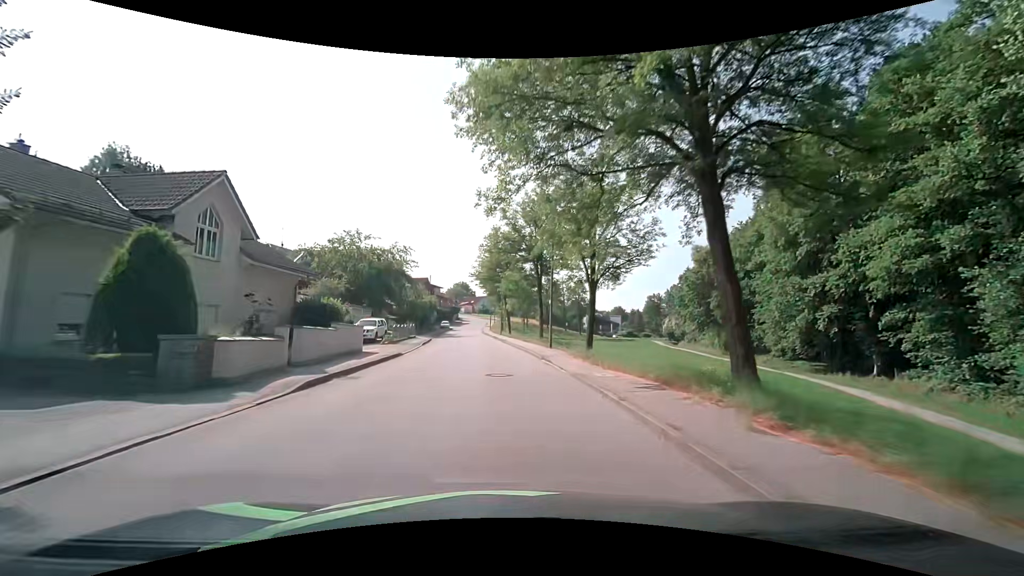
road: unclassified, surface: asphalt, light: Day
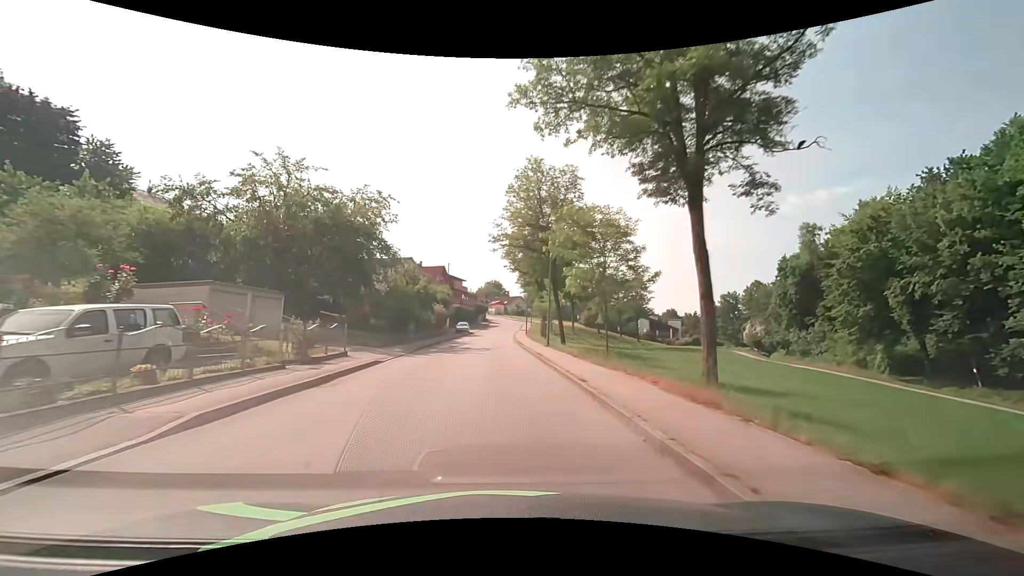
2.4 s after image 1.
(-0.8, +29.2) m; -4°
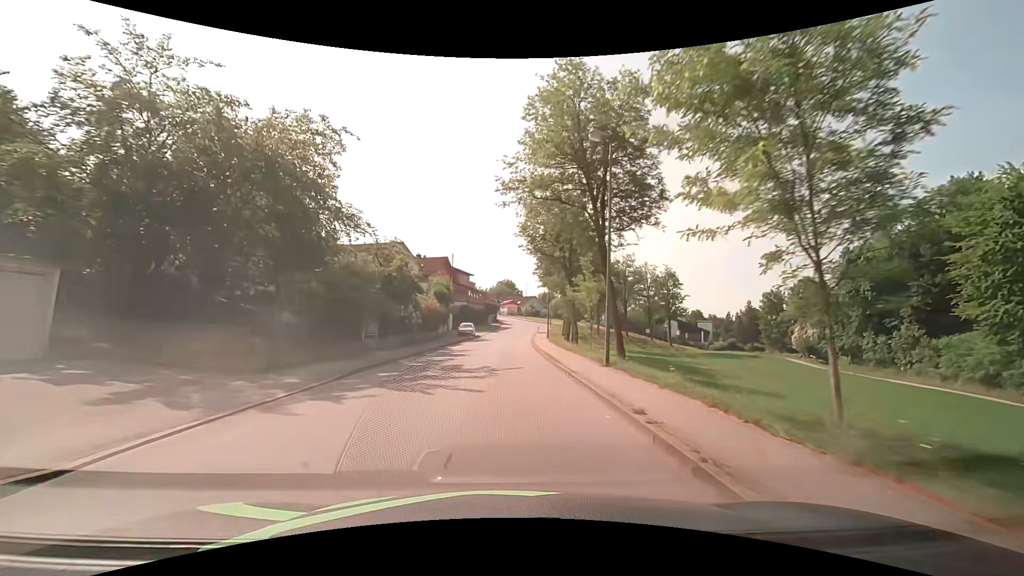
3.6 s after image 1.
(-0.2, +14.5) m; -2°
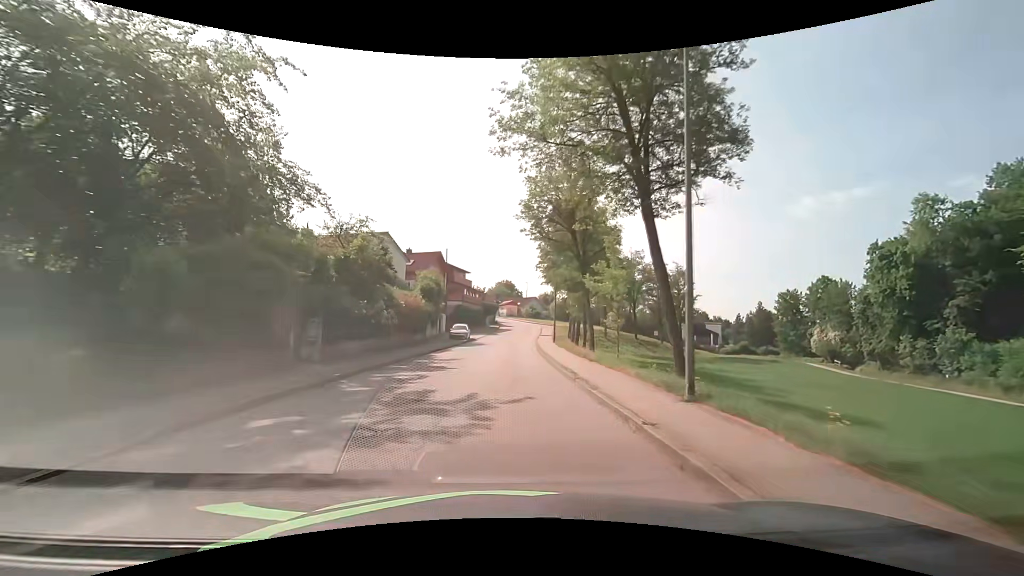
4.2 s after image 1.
(0.0, +7.2) m; 0°
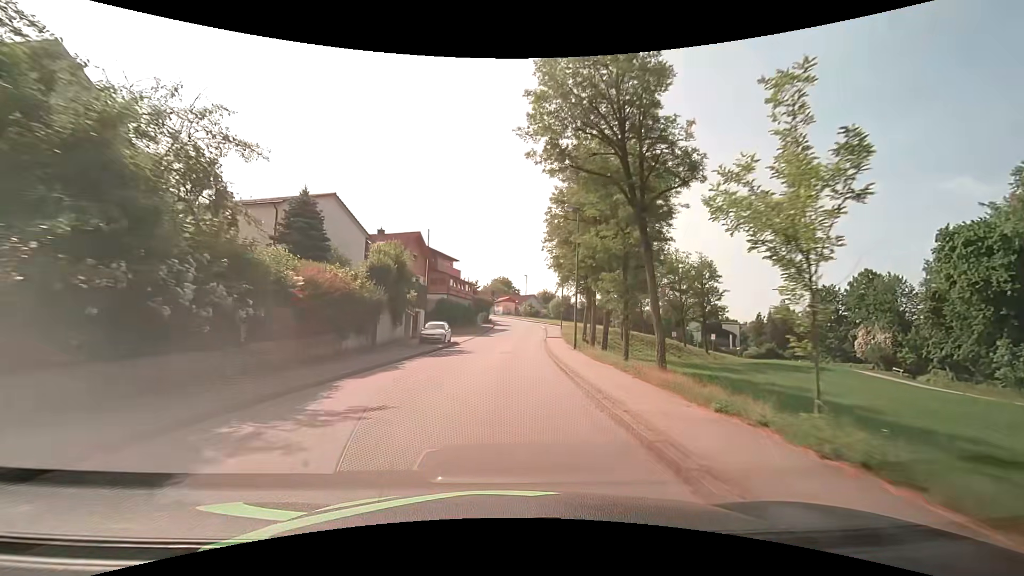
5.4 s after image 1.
(+0.1, +14.4) m; 0°
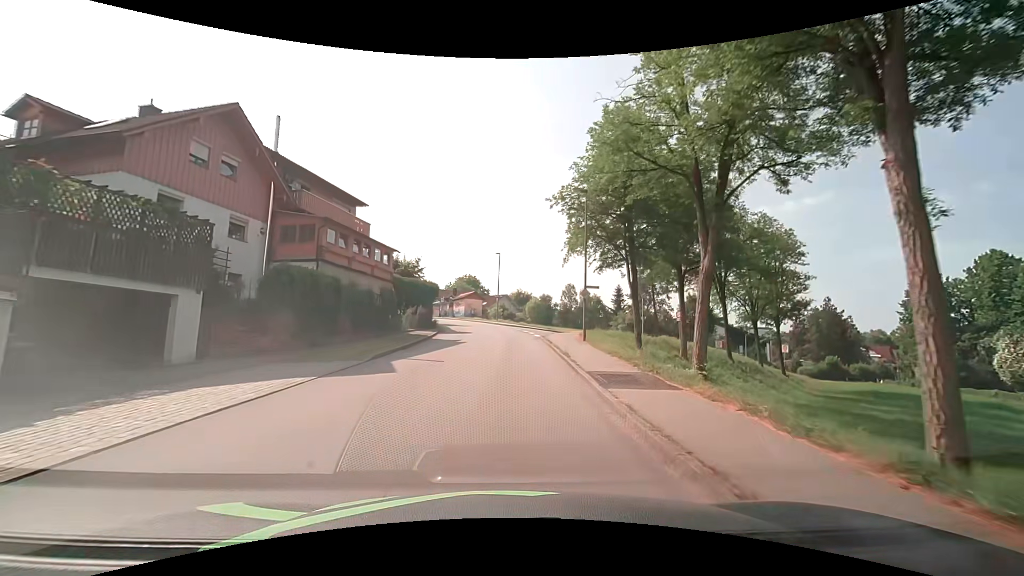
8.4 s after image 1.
(+1.0, +33.1) m; +4°
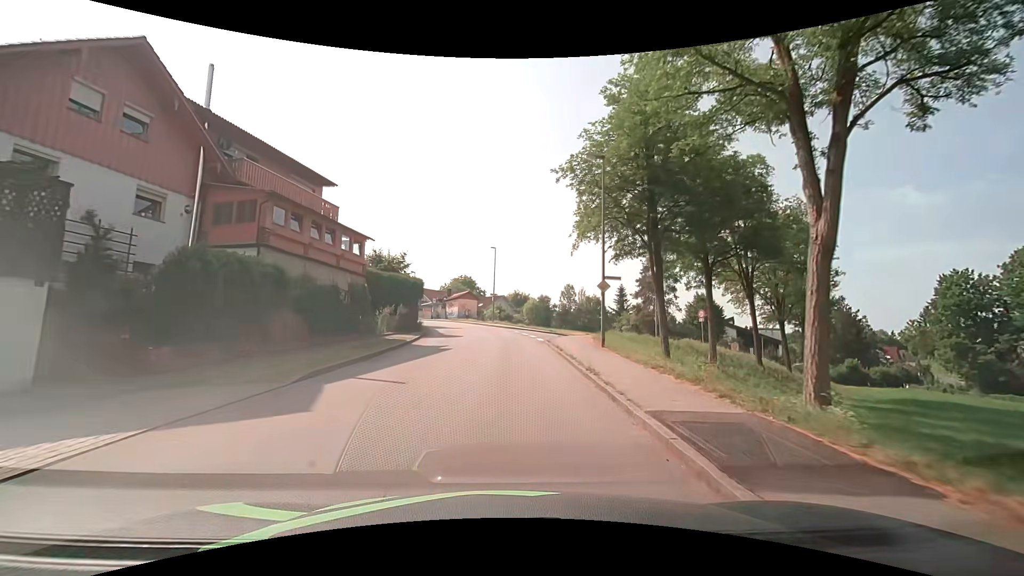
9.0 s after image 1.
(0.0, +5.5) m; +1°
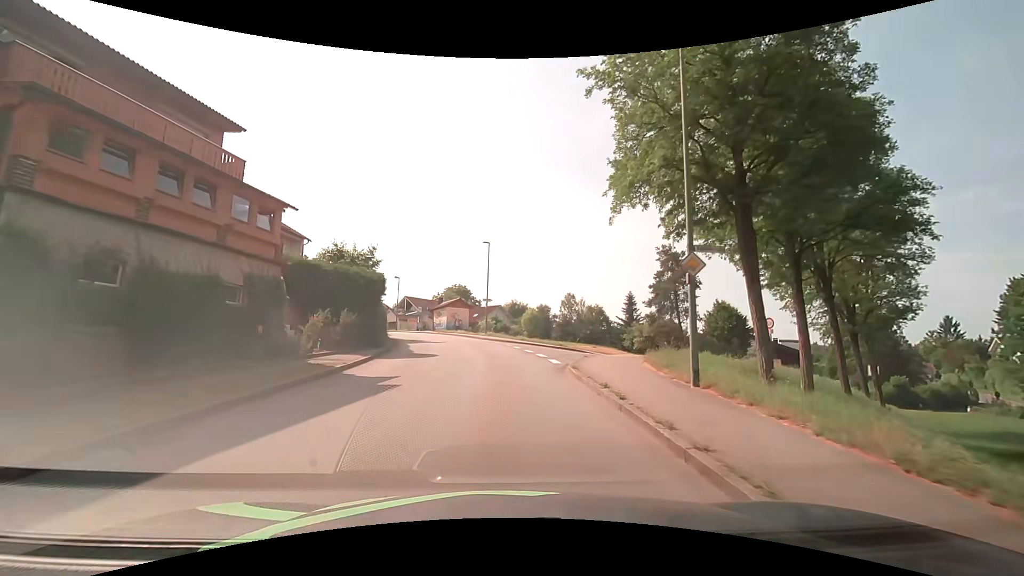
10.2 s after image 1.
(0.0, +9.6) m; 0°
